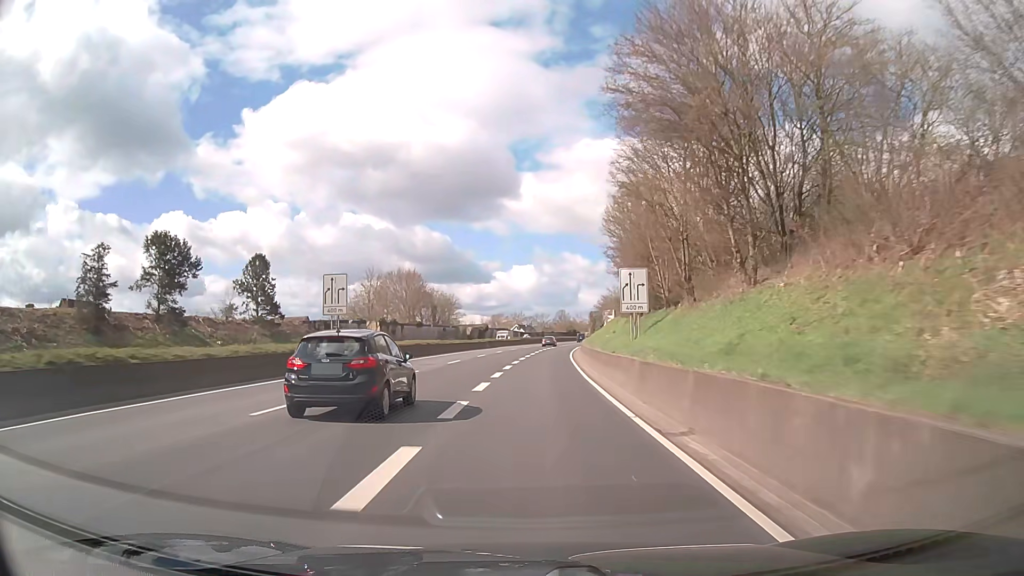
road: trunk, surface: asphalt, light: Day
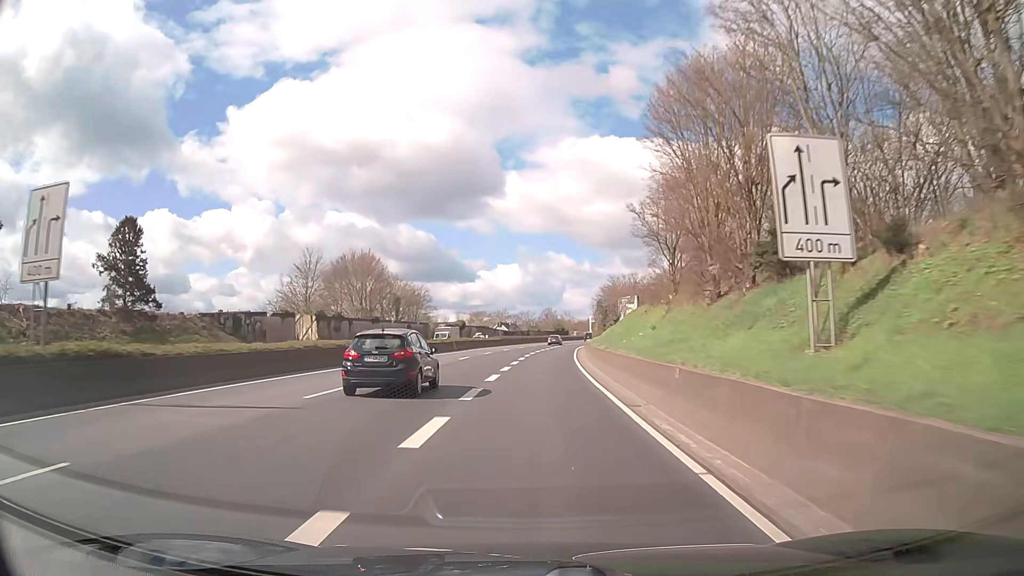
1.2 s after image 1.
(+0.2, +21.4) m; +1°
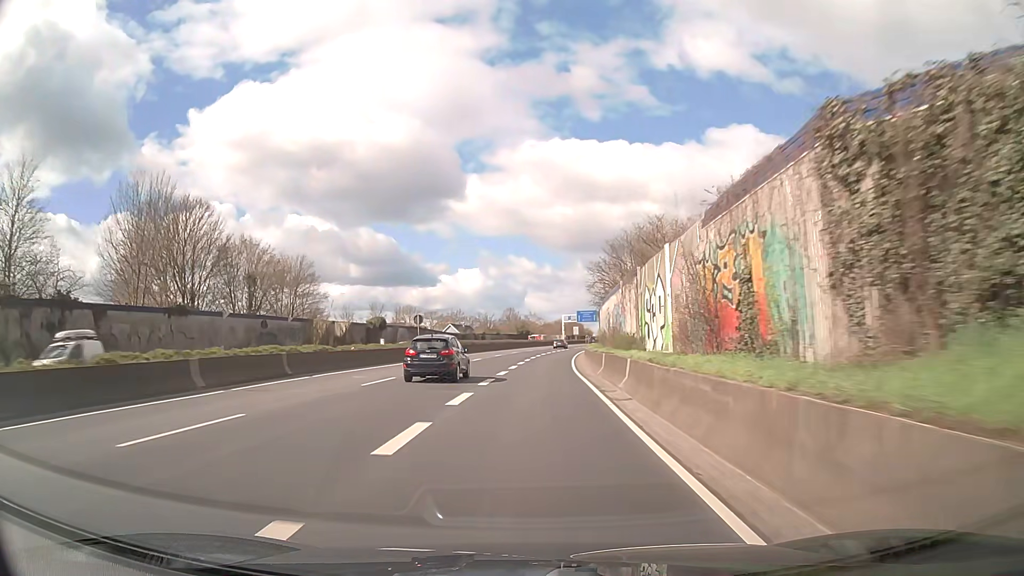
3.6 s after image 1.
(+1.4, +42.7) m; +3°
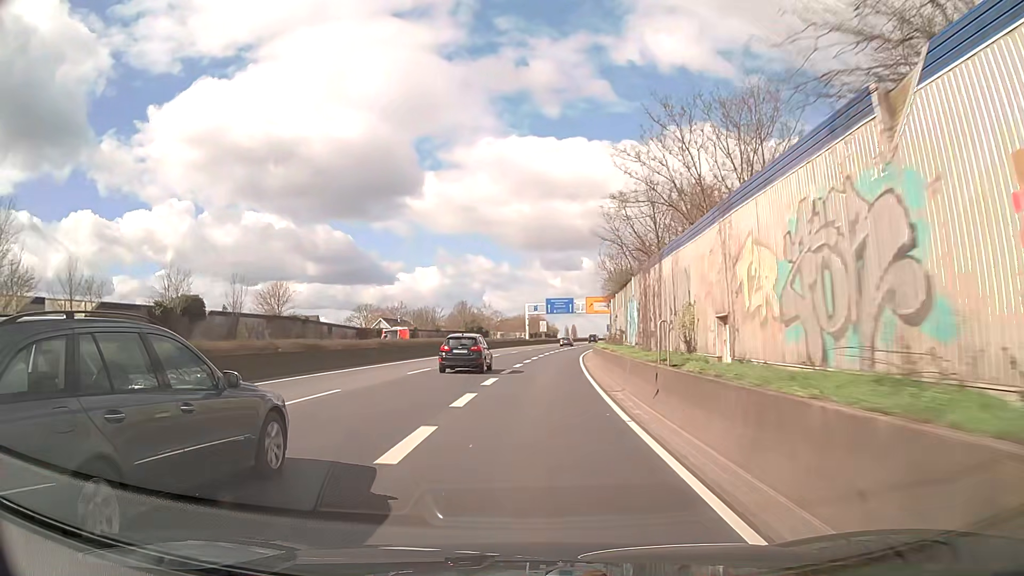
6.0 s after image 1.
(+1.3, +43.0) m; +4°
(0, +10) (0, +20) (+1, +30) (+1, +40) (+2, +50) (+3, +60) (+4, +70) (+5, +80) (+7, +90) (+8, +100) m
